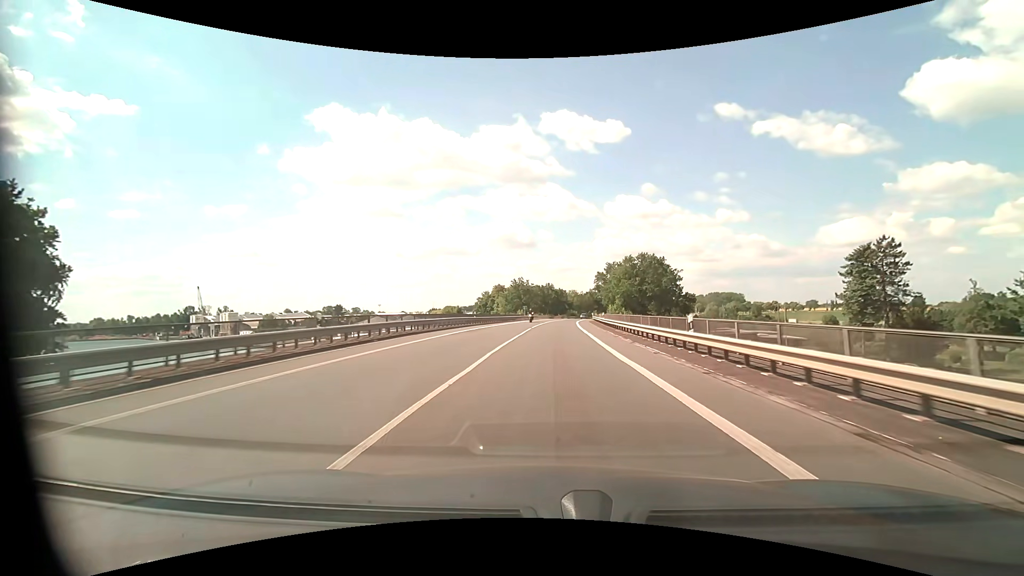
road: primary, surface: asphalt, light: Day
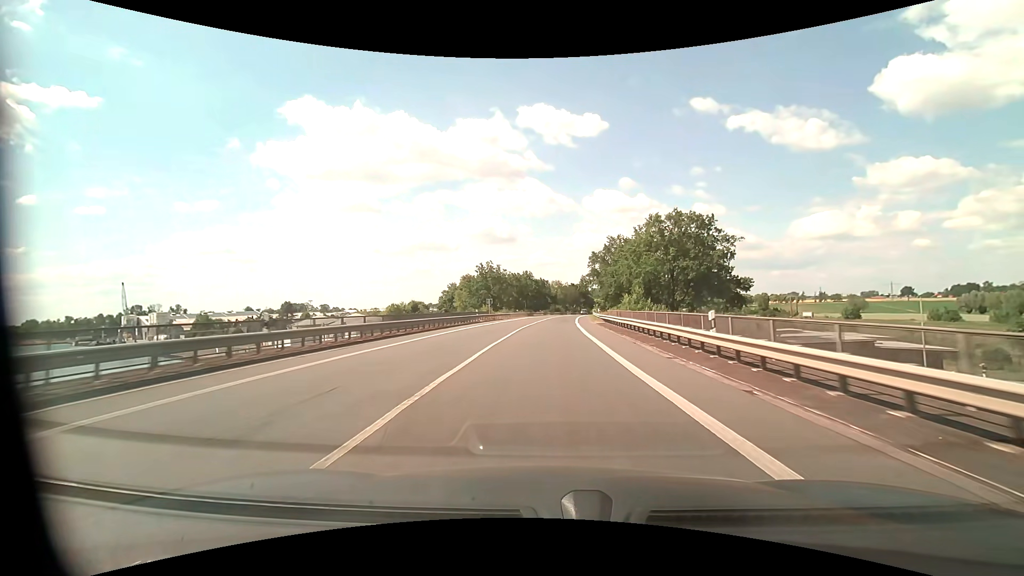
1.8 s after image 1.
(+0.6, +35.1) m; +2°
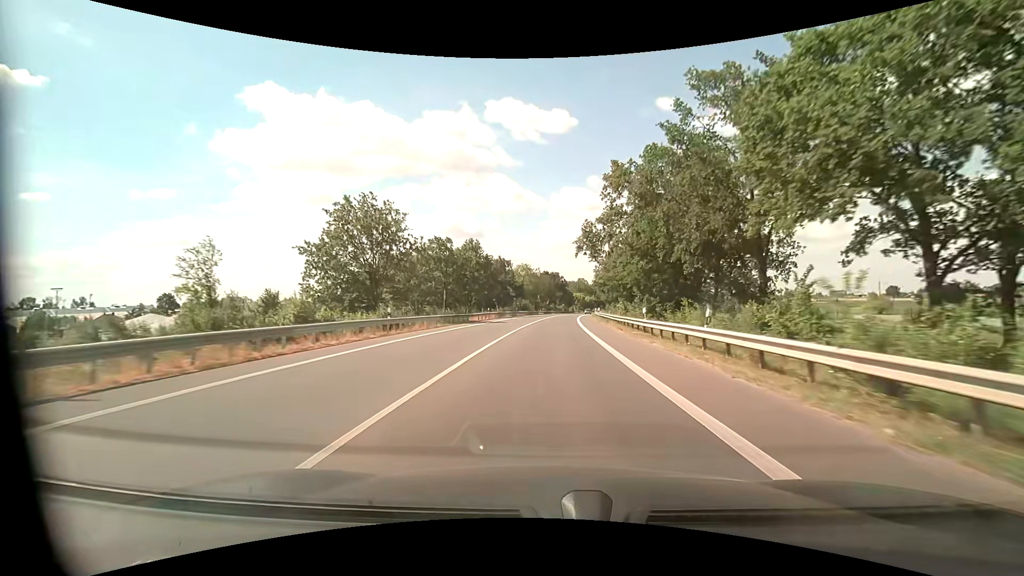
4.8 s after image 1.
(+1.6, +58.6) m; +4°
(0, +10) (0, +20) (0, +30) (+1, +40) (+1, +50) (+2, +60) (+3, +70) (+3, +80) (+4, +90) (+5, +100) m
